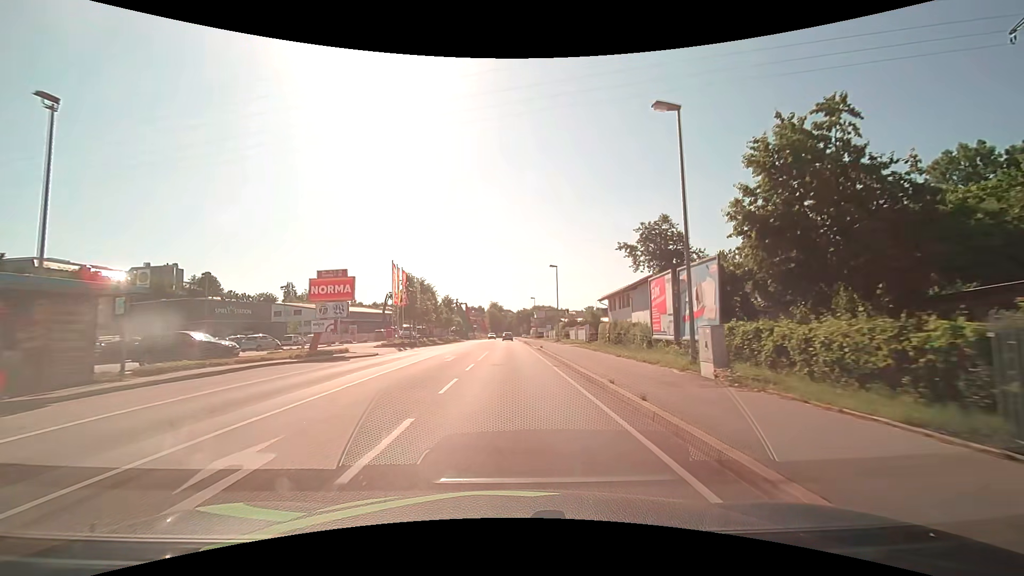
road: primary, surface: asphalt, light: Day
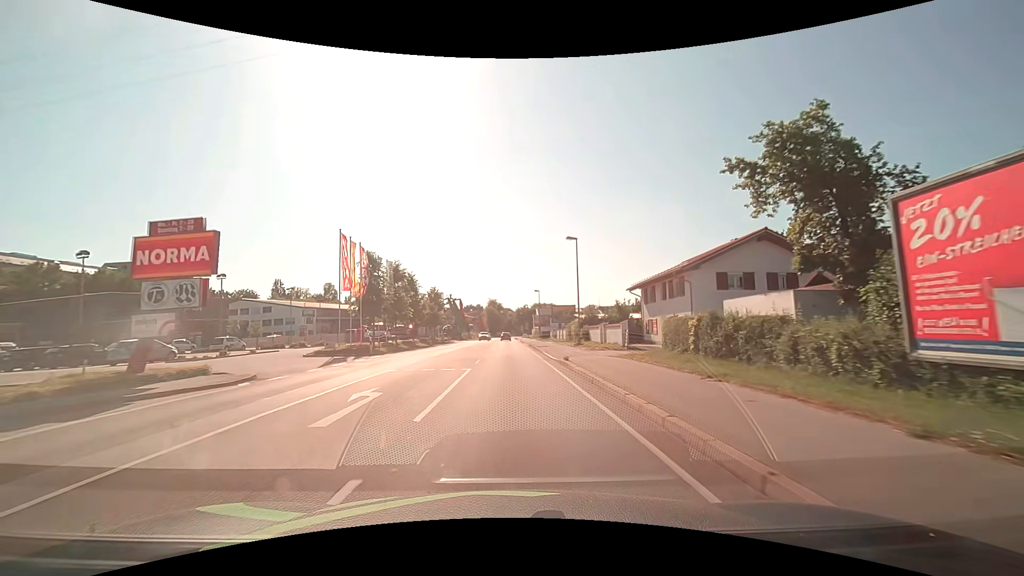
(0.0, +15.3) m; 0°
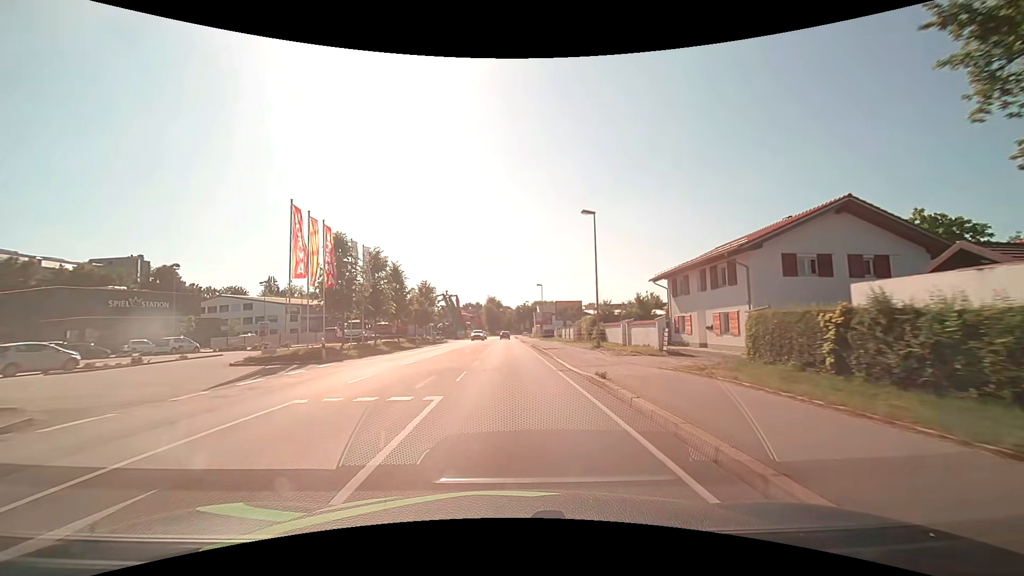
(0.0, +7.7) m; 0°
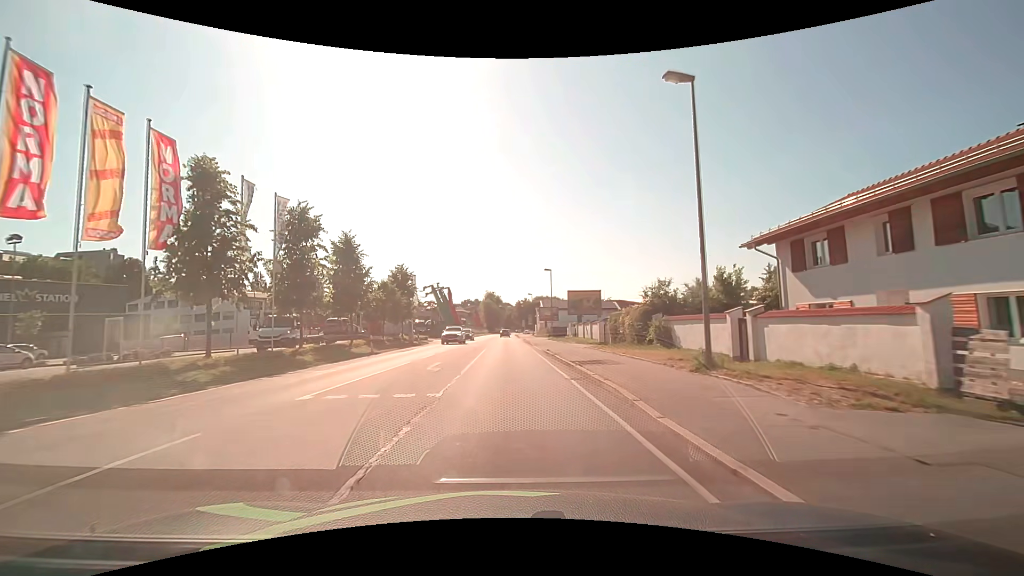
(+0.1, +15.4) m; +1°
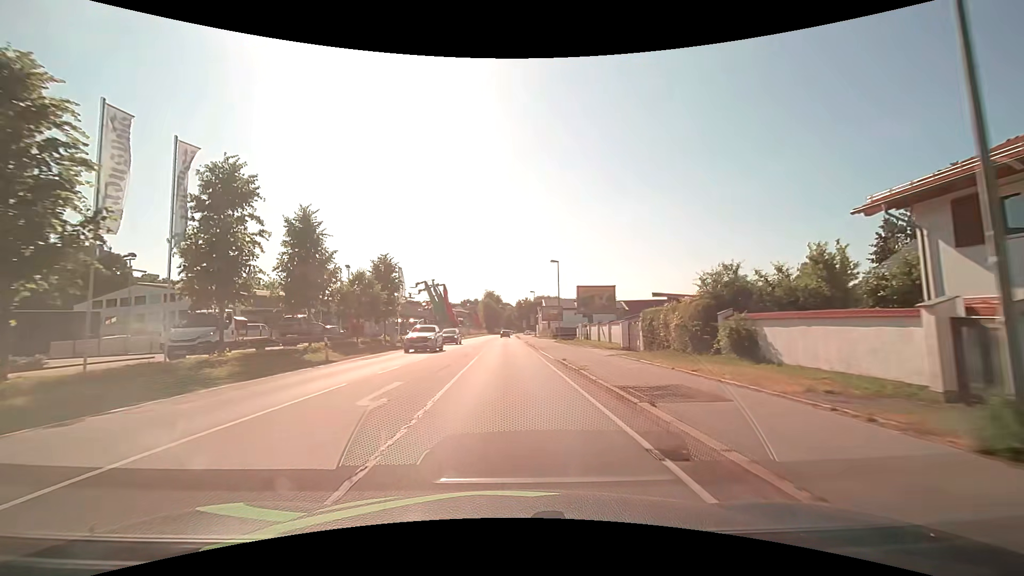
(-0.1, +7.7) m; -1°
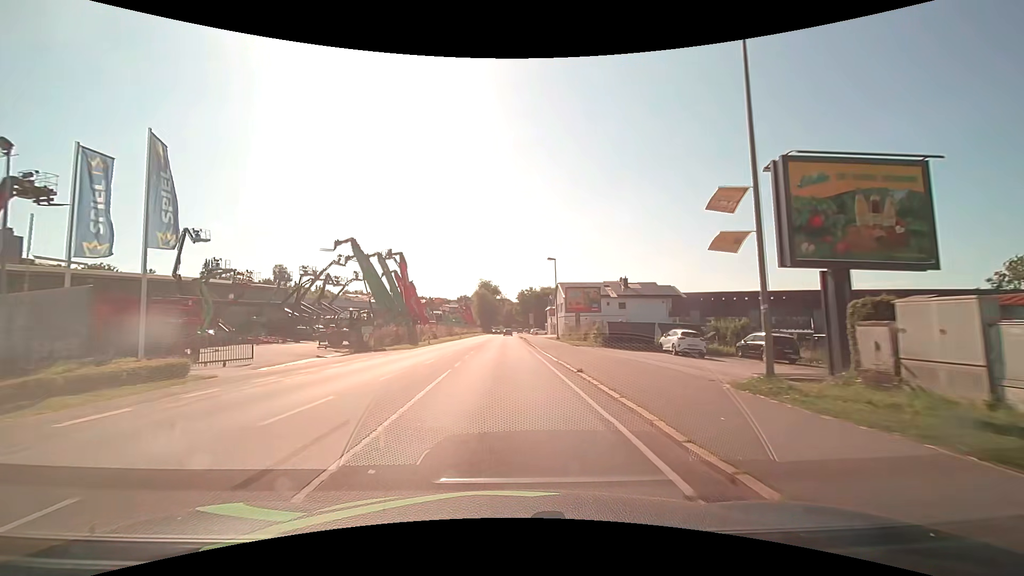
(+0.2, +38.4) m; 0°
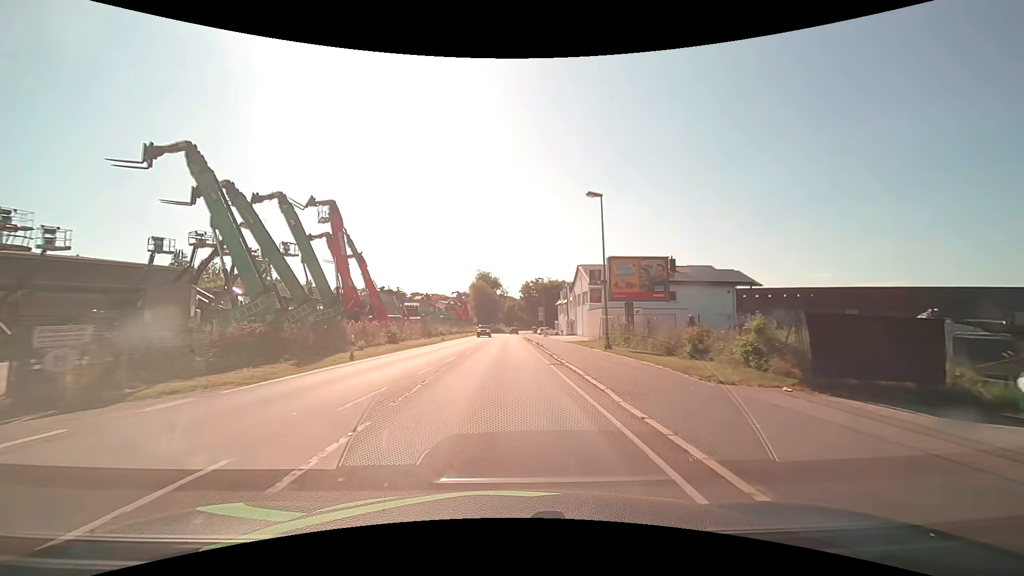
(0.0, +22.9) m; 0°
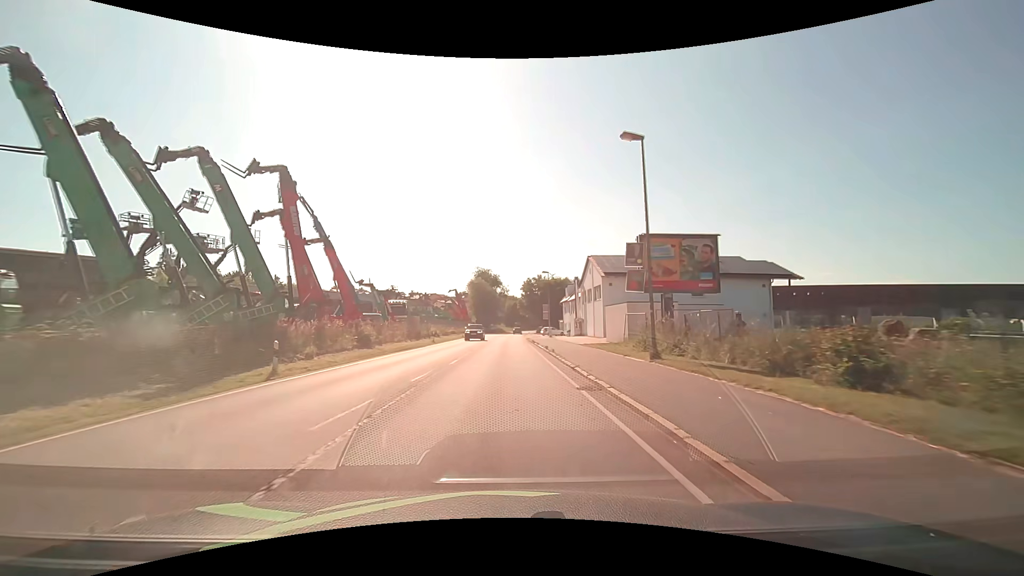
(0.0, +7.6) m; 0°
(0, +10) (0, +20) (0, +30) (0, +40) (0, +50) (0, +60) (0, +70) (0, +80) (0, +90) (+1, +100) m
